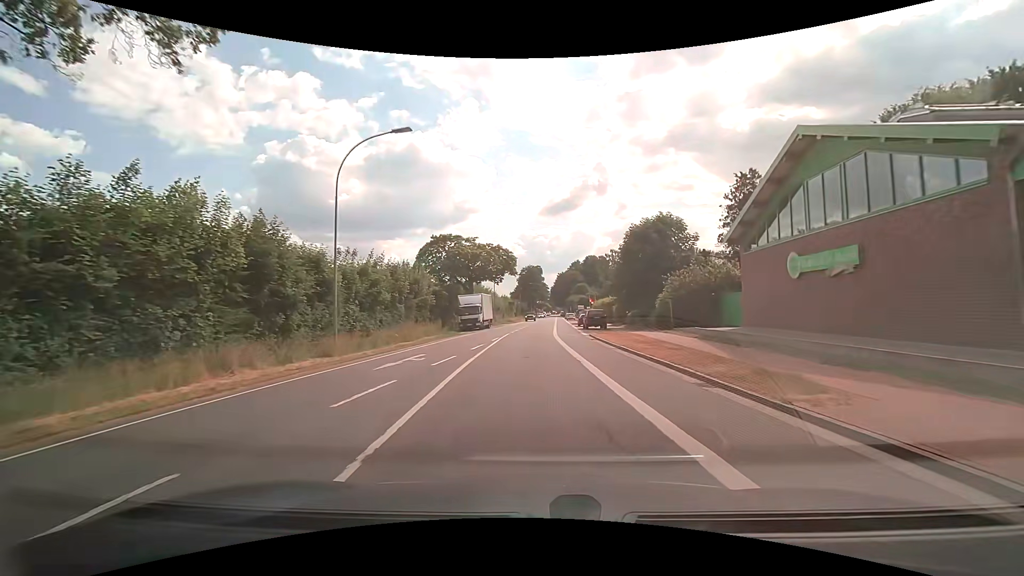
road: secondary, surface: asphalt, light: Day
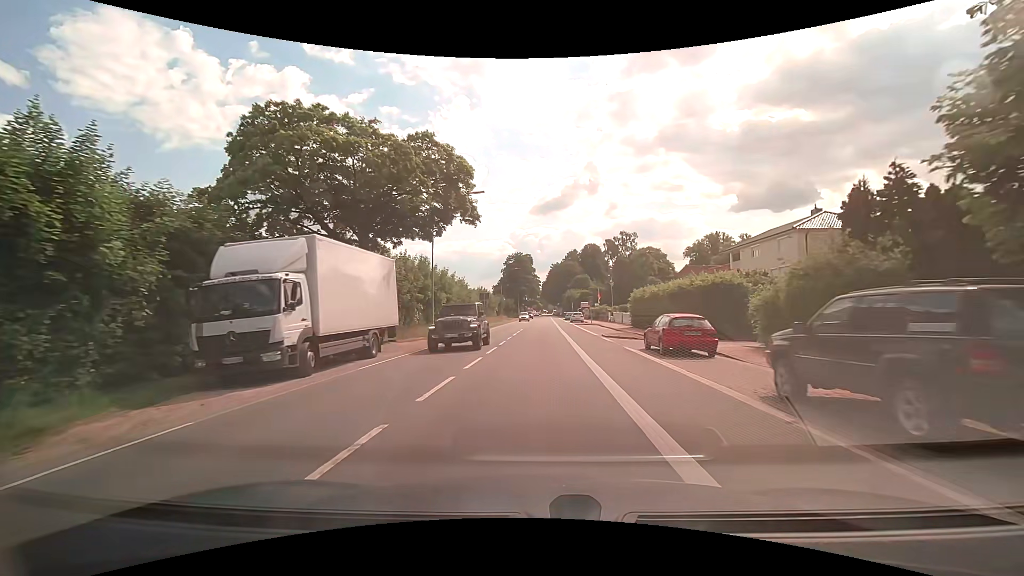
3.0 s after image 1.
(+0.3, +37.5) m; +1°
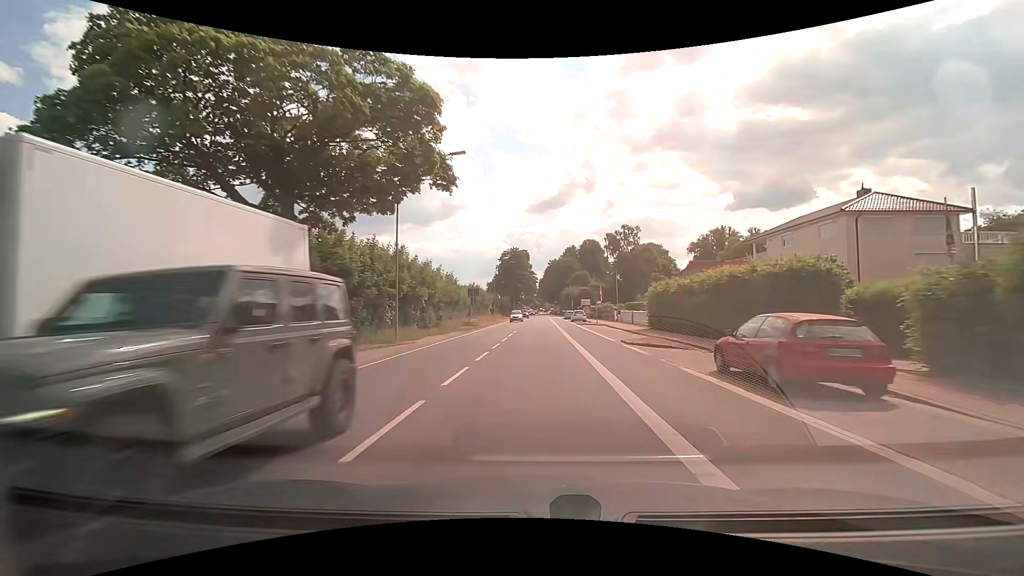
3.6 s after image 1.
(0.0, +7.7) m; 0°
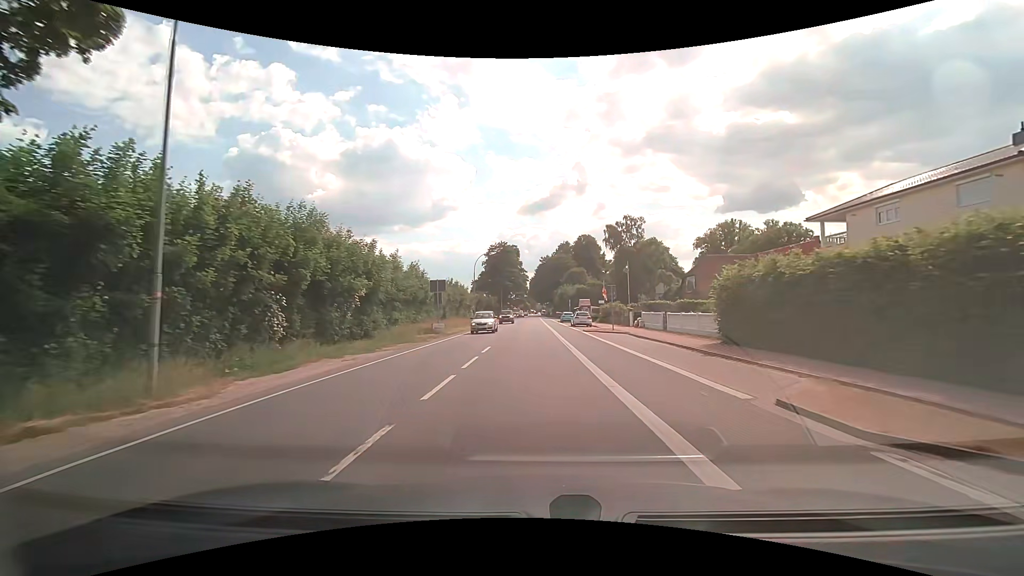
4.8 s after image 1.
(+0.2, +14.9) m; +1°
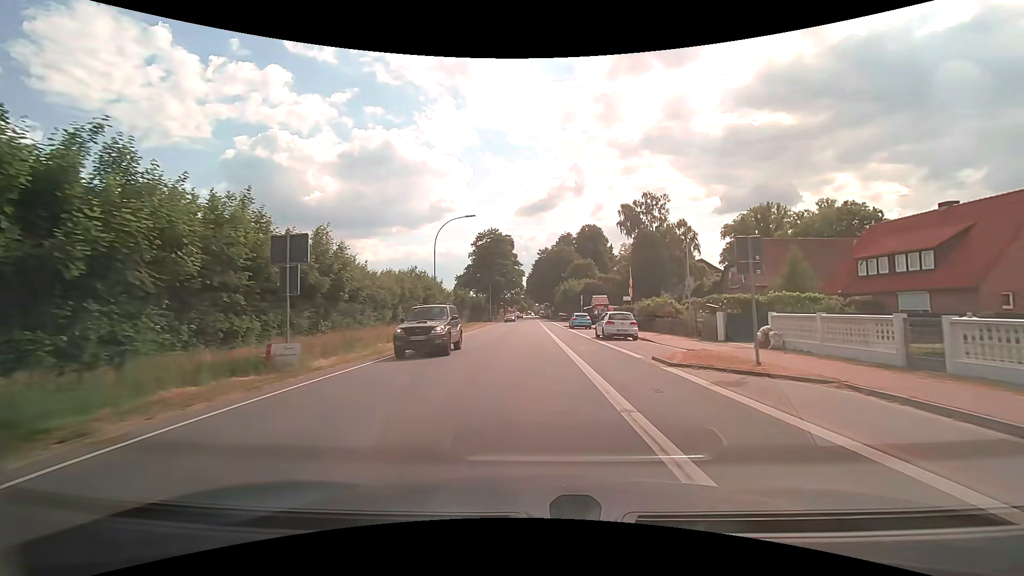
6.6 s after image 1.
(+0.2, +22.3) m; 0°
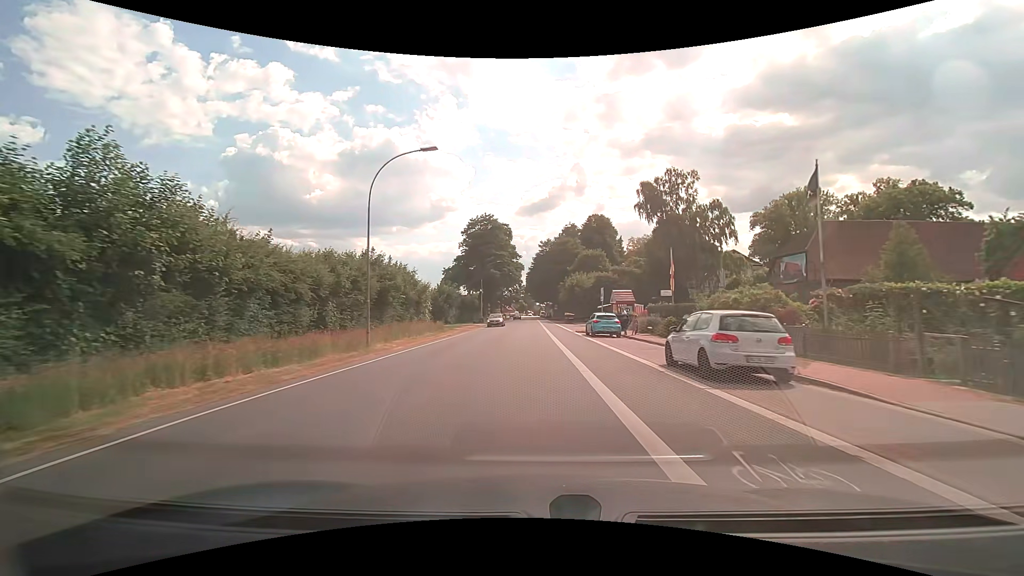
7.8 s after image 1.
(0.0, +15.2) m; 0°
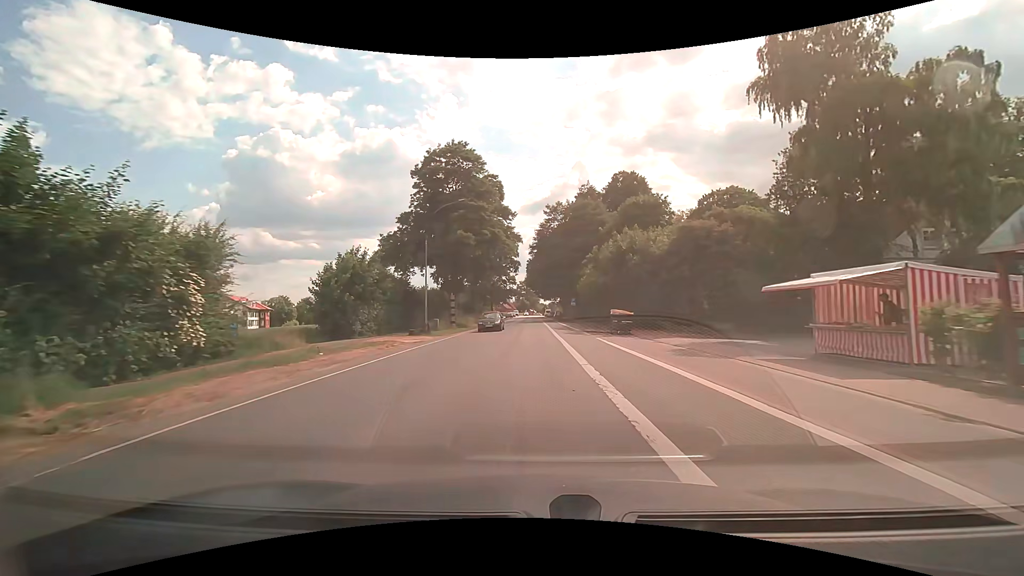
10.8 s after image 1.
(-0.3, +39.0) m; -1°
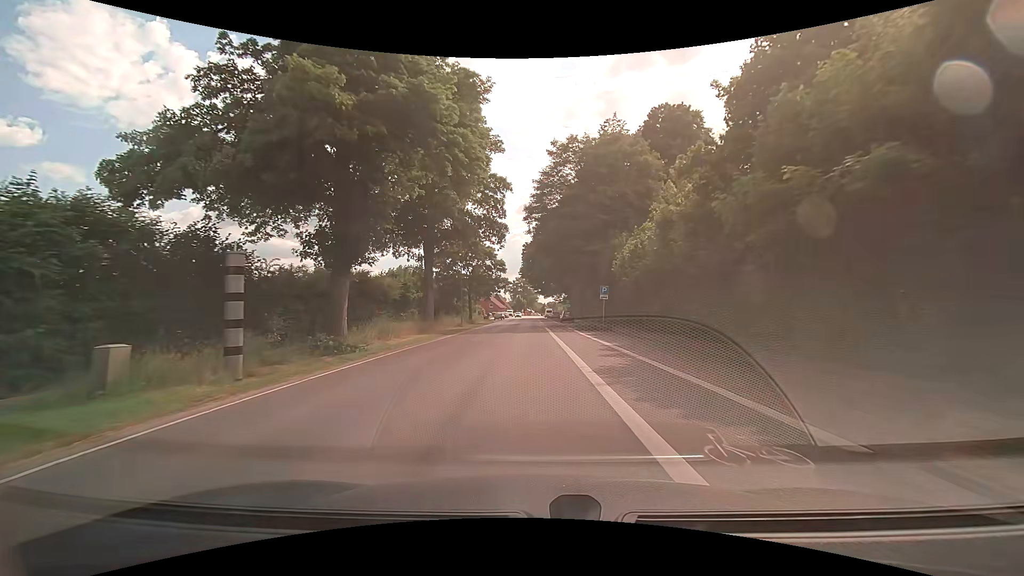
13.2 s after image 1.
(+0.1, +30.5) m; 0°
(0, +10) (0, +20) (0, +30) (0, +40) (0, +50) (0, +60) (0, +70) (0, +80) (0, +90) (-1, +100) m
